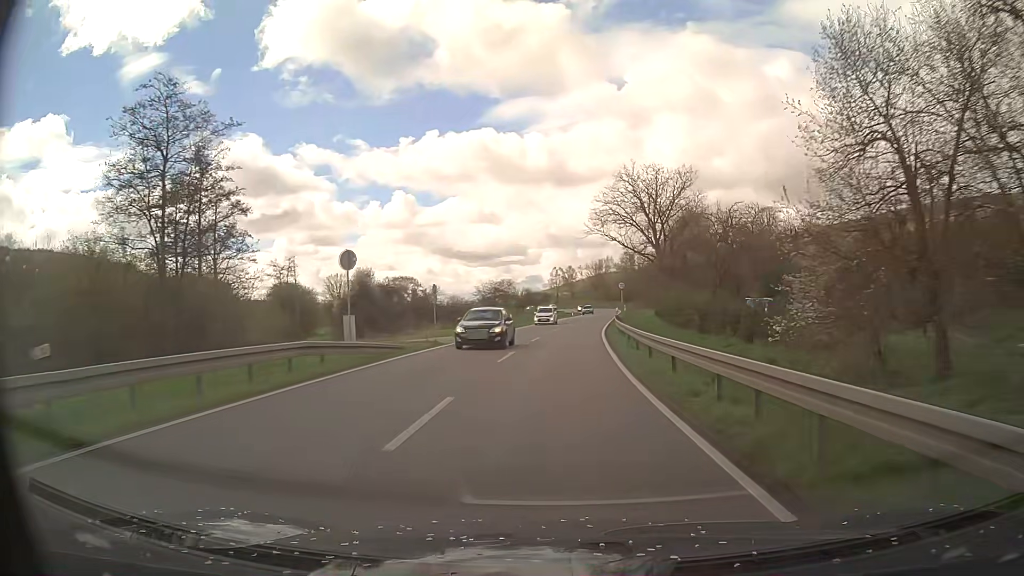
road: primary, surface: asphalt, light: Day
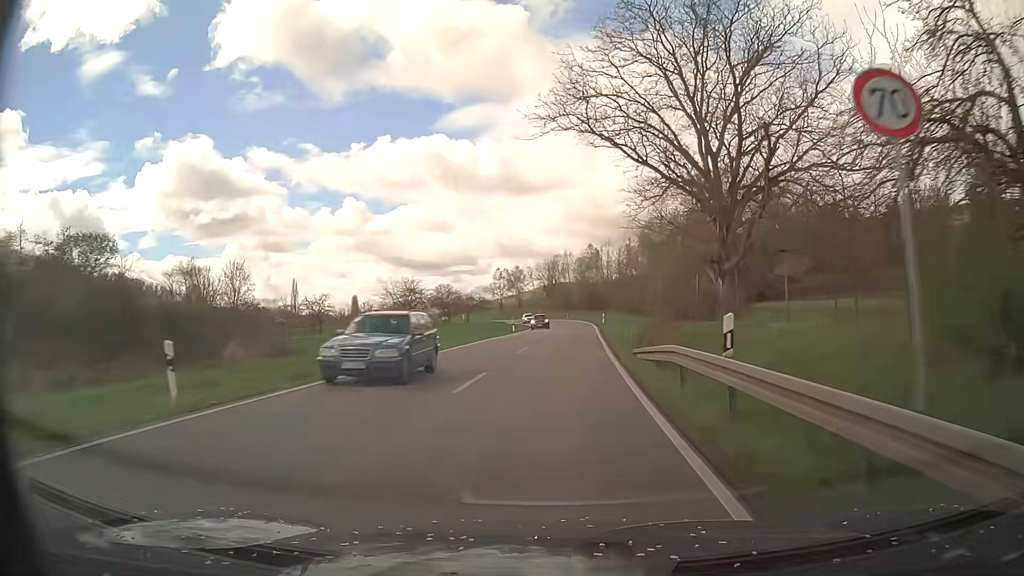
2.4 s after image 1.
(+1.7, +41.8) m; +4°
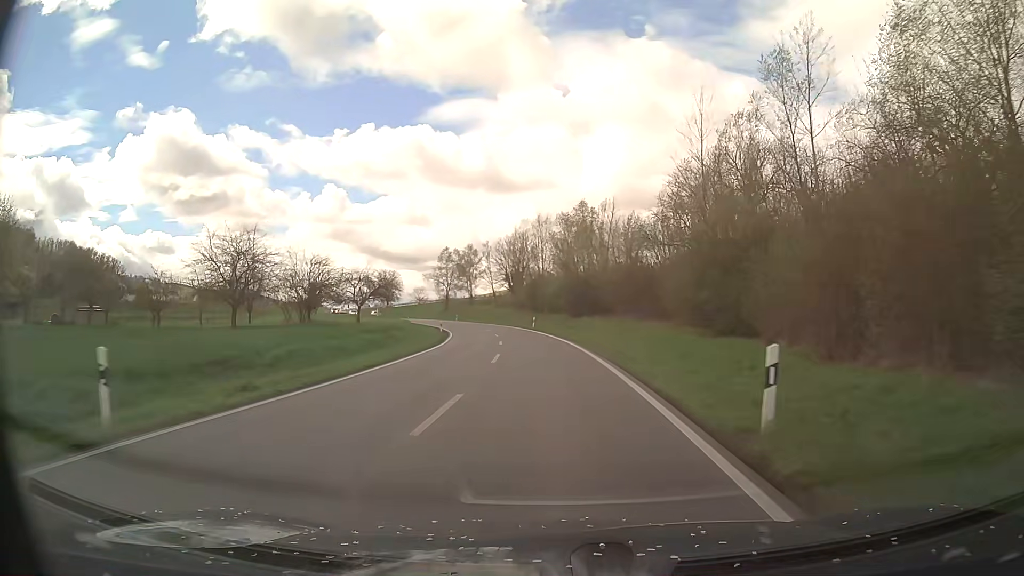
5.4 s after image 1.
(+1.8, +51.9) m; +2°
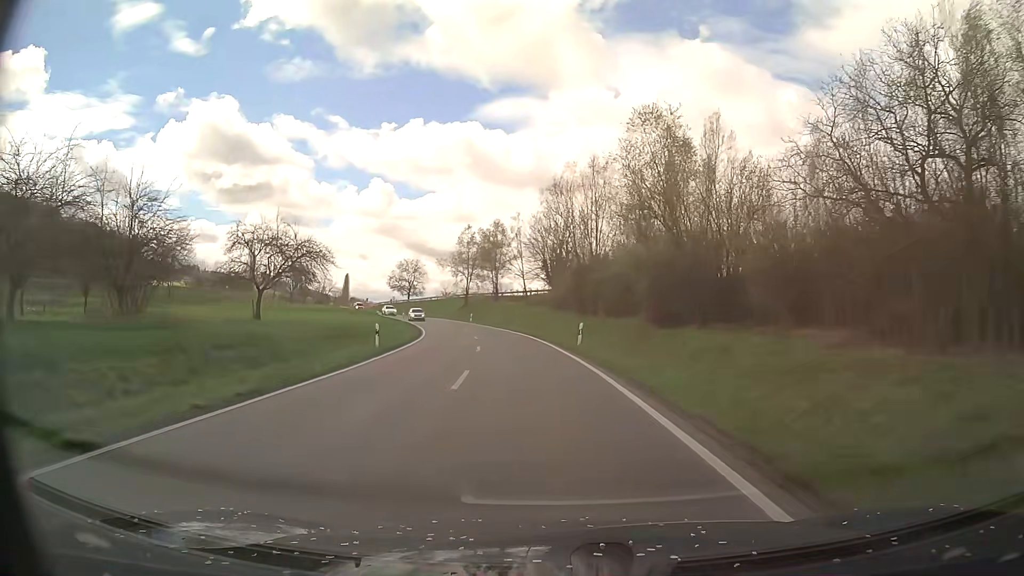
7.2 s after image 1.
(-0.8, +31.3) m; -3°
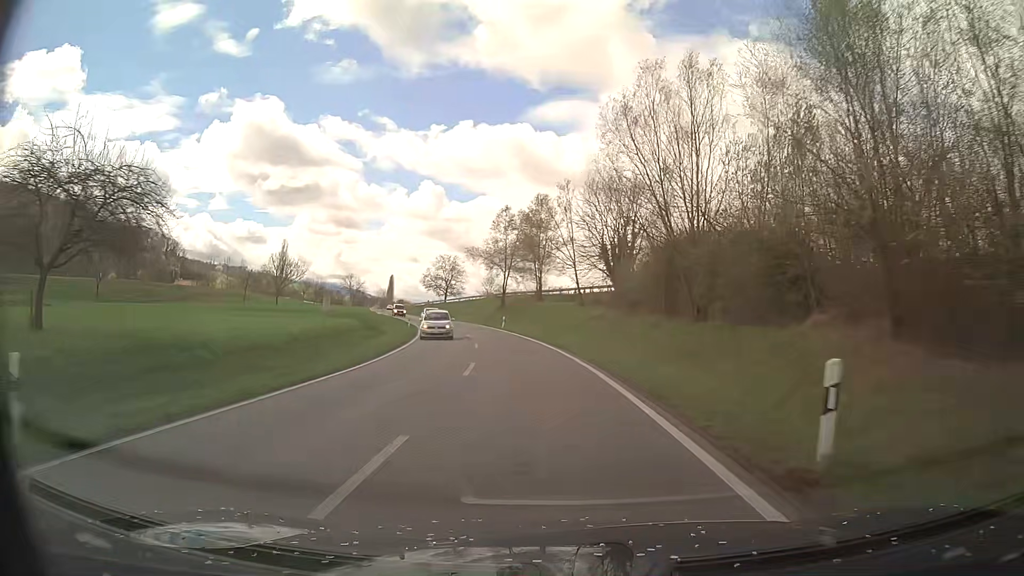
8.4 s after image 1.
(-0.8, +21.0) m; -4°
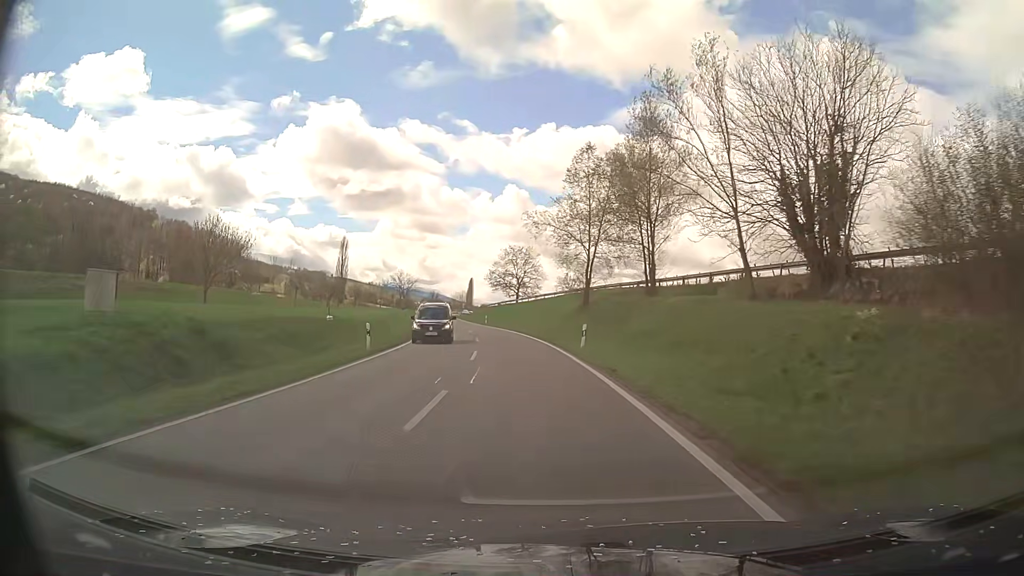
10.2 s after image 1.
(-1.9, +31.5) m; -7°
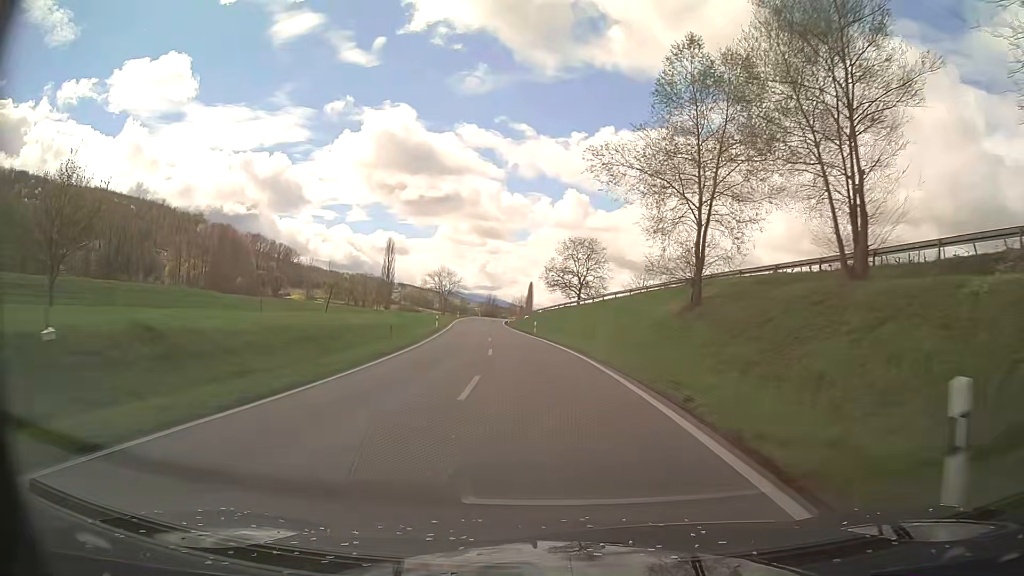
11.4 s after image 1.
(-0.9, +21.1) m; -5°
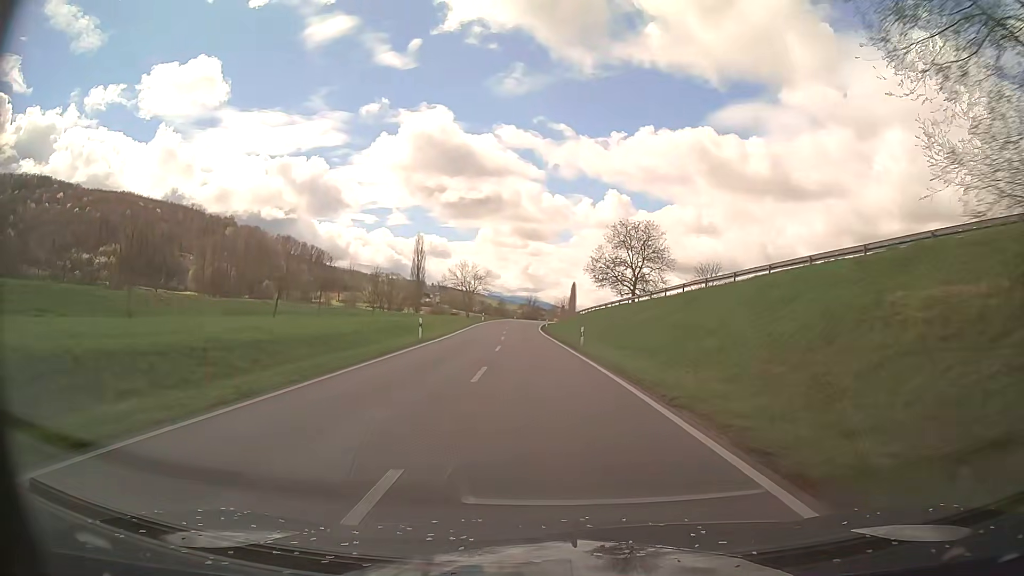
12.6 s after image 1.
(-0.7, +21.1) m; -4°
(0, +10) (0, +20) (-1, +30) (-2, +40) (-2, +50) (-3, +60) (-3, +70) (-4, +80) (-4, +90) (-4, +100) m
